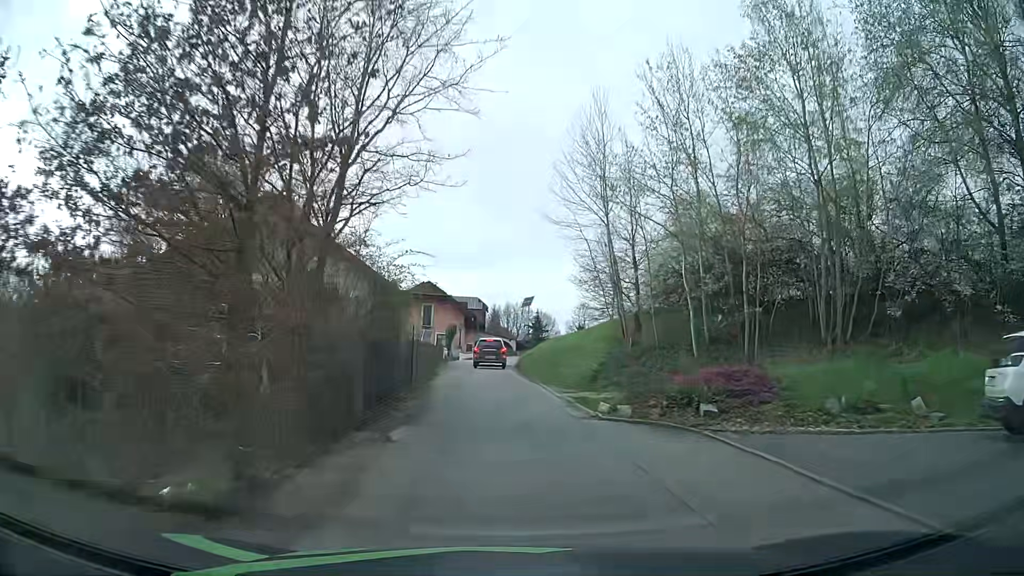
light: Day
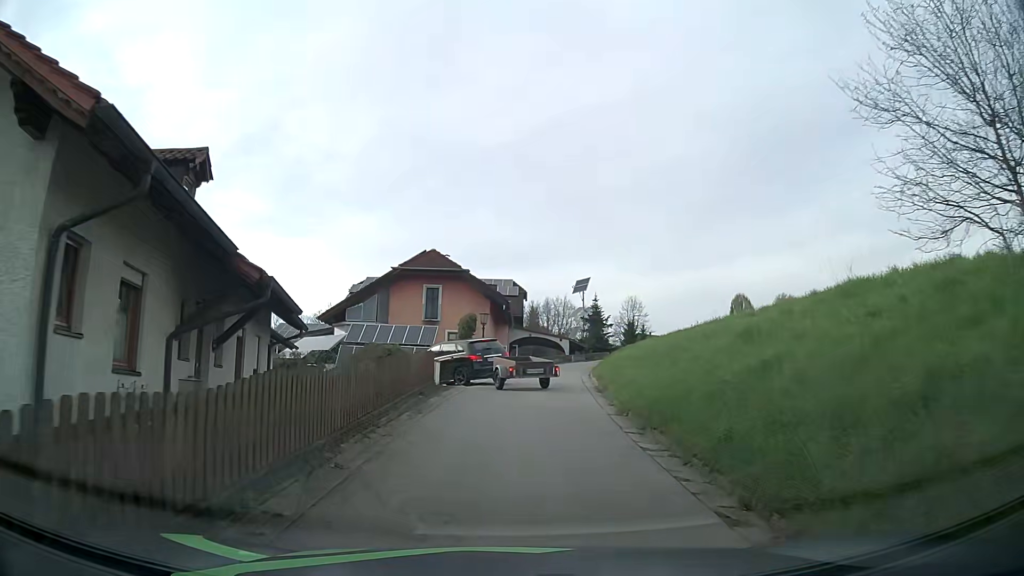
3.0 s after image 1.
(-0.8, +23.8) m; -3°
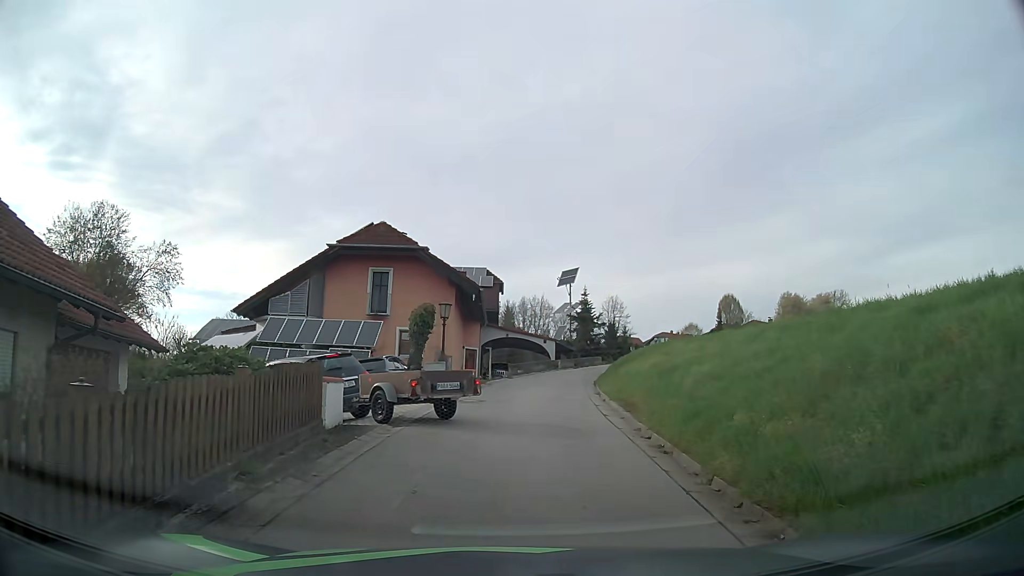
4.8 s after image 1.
(+0.1, +9.6) m; +2°
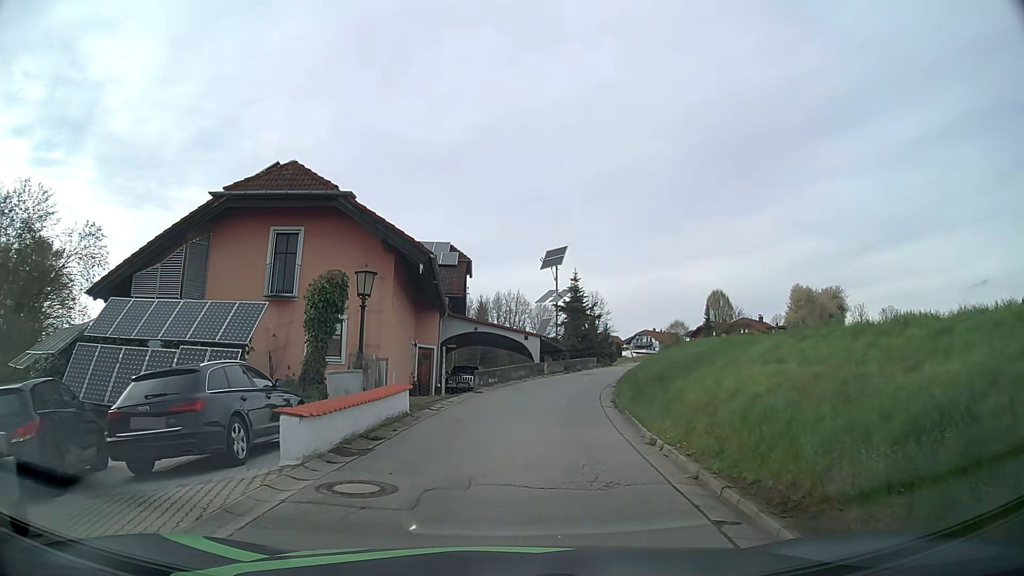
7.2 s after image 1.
(+0.2, +10.8) m; +1°
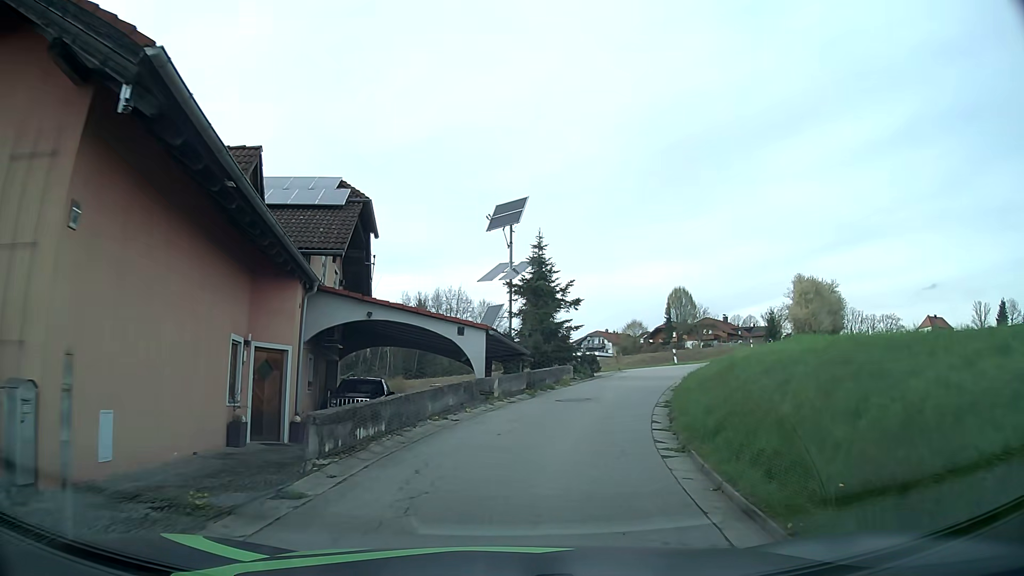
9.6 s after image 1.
(+0.6, +14.5) m; +5°
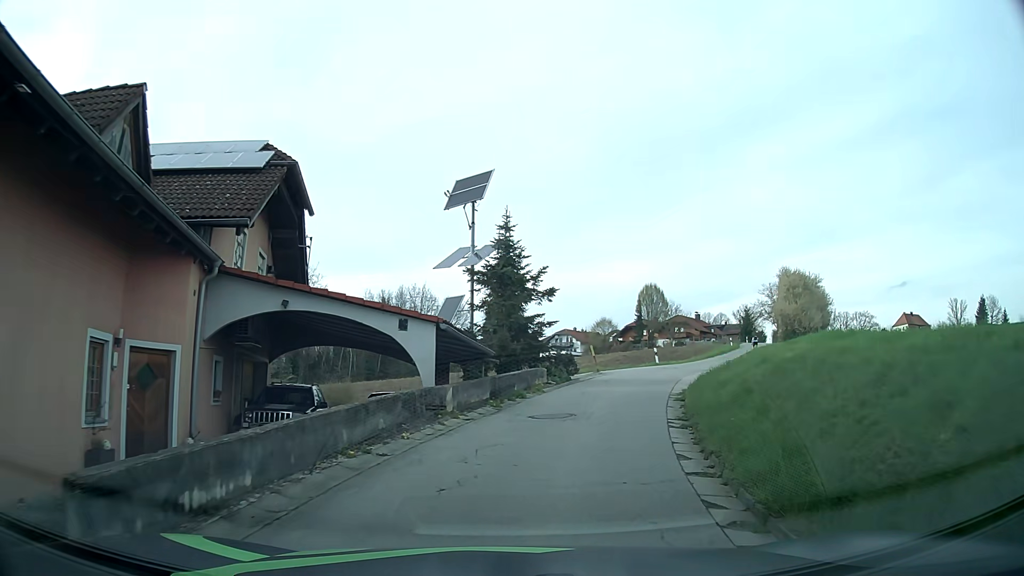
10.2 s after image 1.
(+0.1, +4.2) m; +2°
